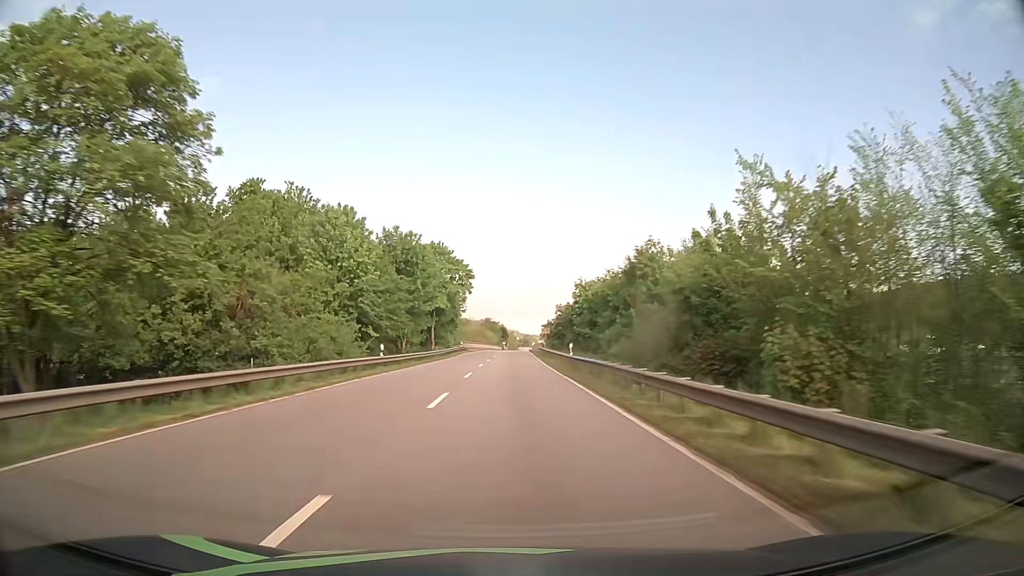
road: primary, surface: asphalt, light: Day
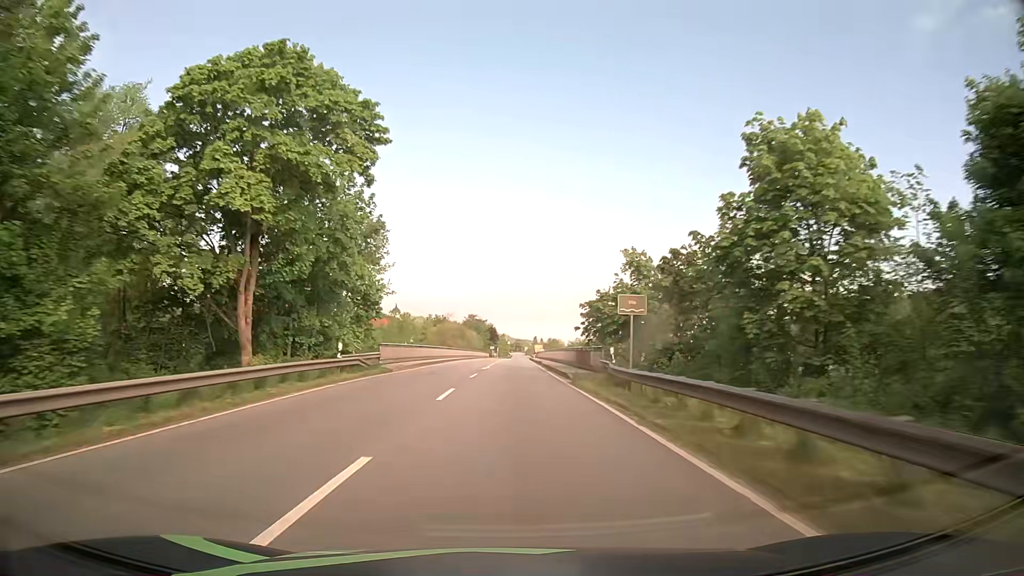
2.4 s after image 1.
(-0.1, +57.6) m; 0°
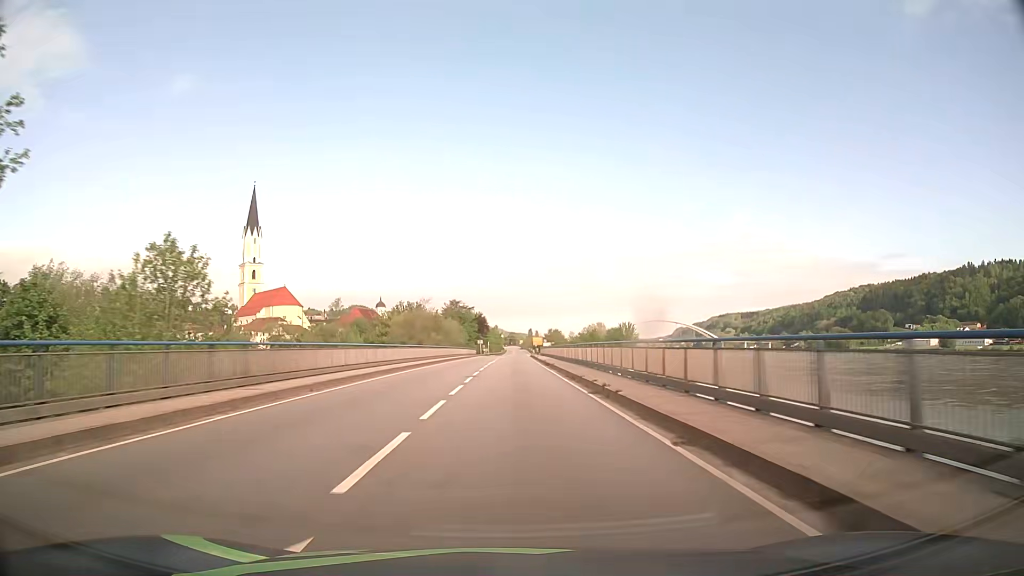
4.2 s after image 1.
(+0.4, +40.2) m; +1°
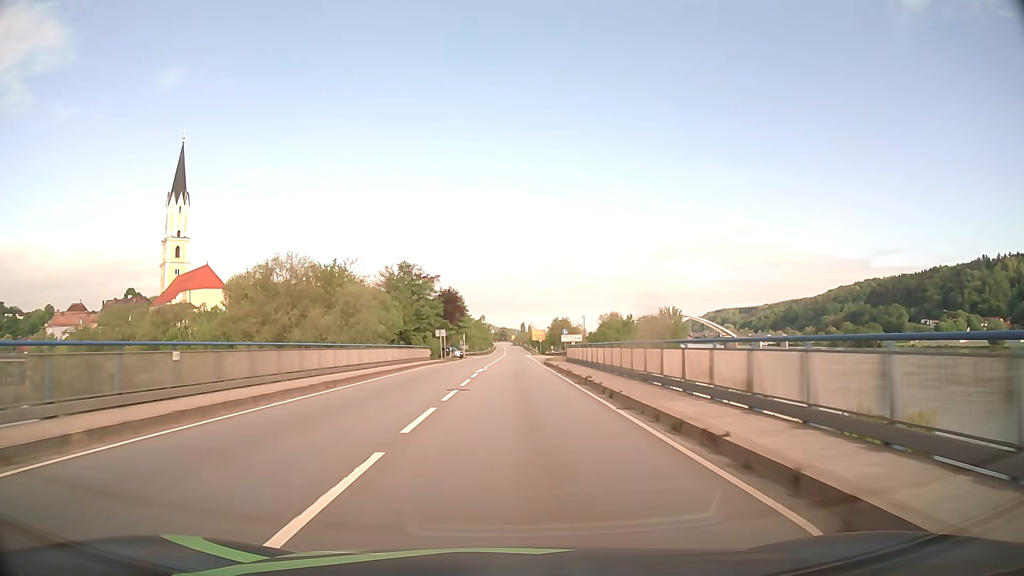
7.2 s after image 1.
(+0.1, +61.7) m; 0°
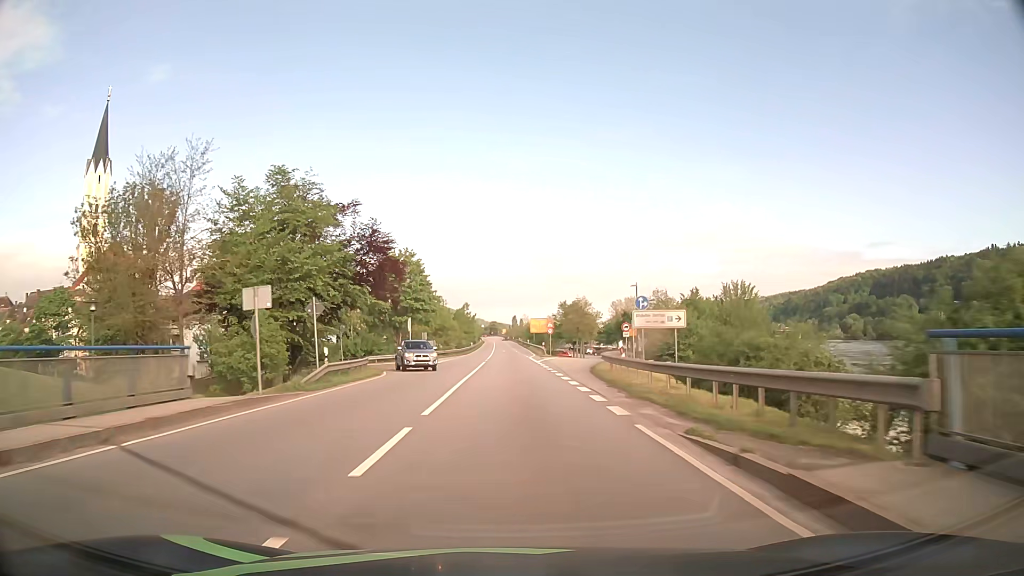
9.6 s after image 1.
(+0.4, +45.2) m; +1°
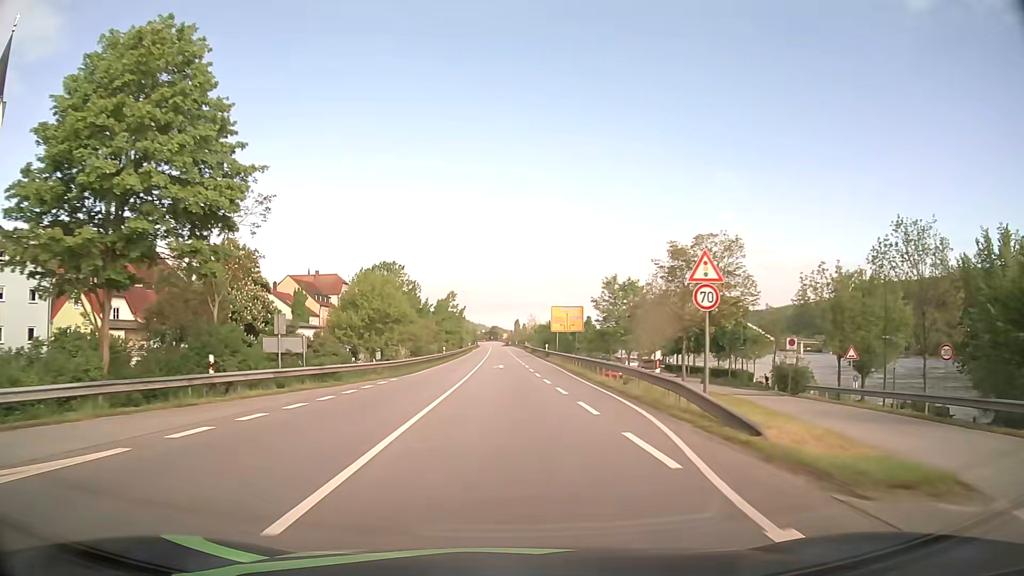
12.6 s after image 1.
(0.0, +54.1) m; 0°
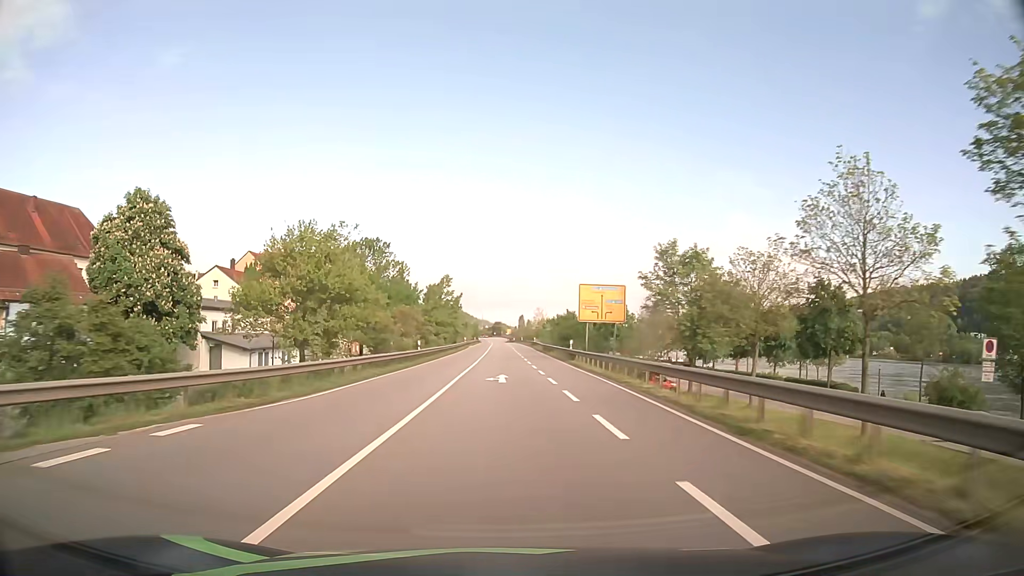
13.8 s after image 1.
(-0.1, +21.8) m; 0°
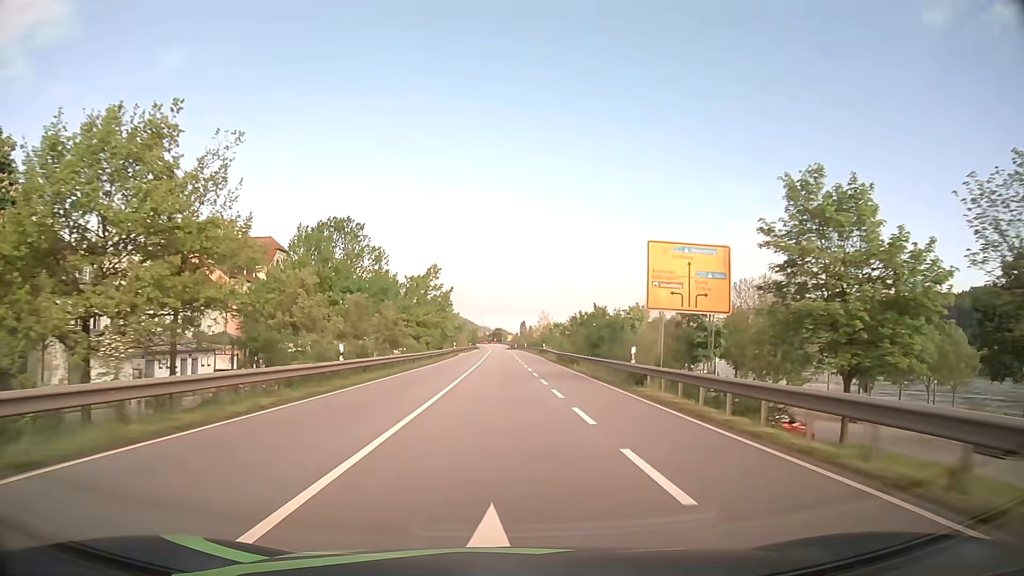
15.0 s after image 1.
(-0.1, +21.7) m; 0°
(0, +10) (0, +20) (0, +30) (0, +40) (0, +50) (0, +60) (0, +70) (0, +80) (-1, +90) (-1, +100) m
